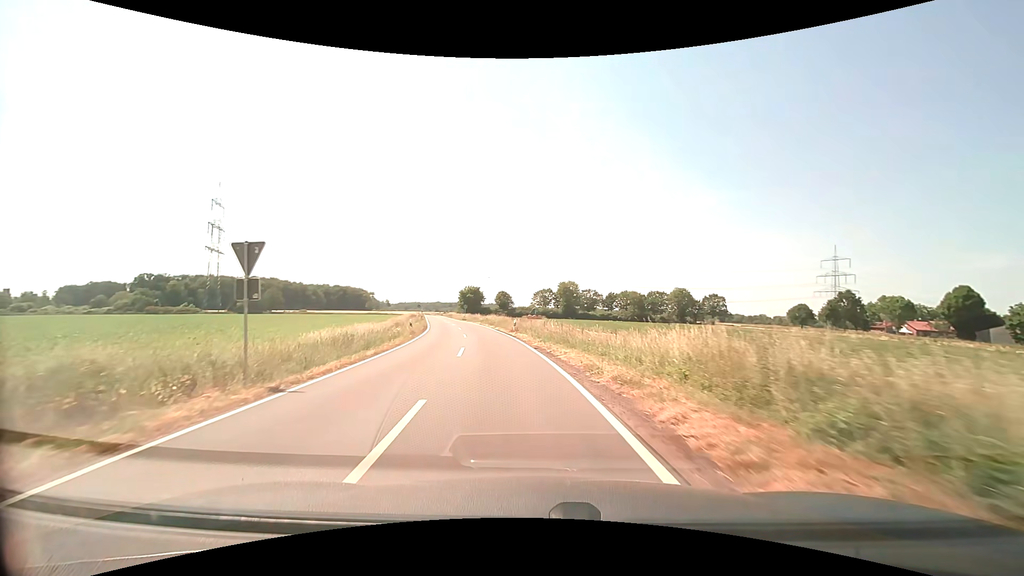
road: secondary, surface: asphalt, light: Day
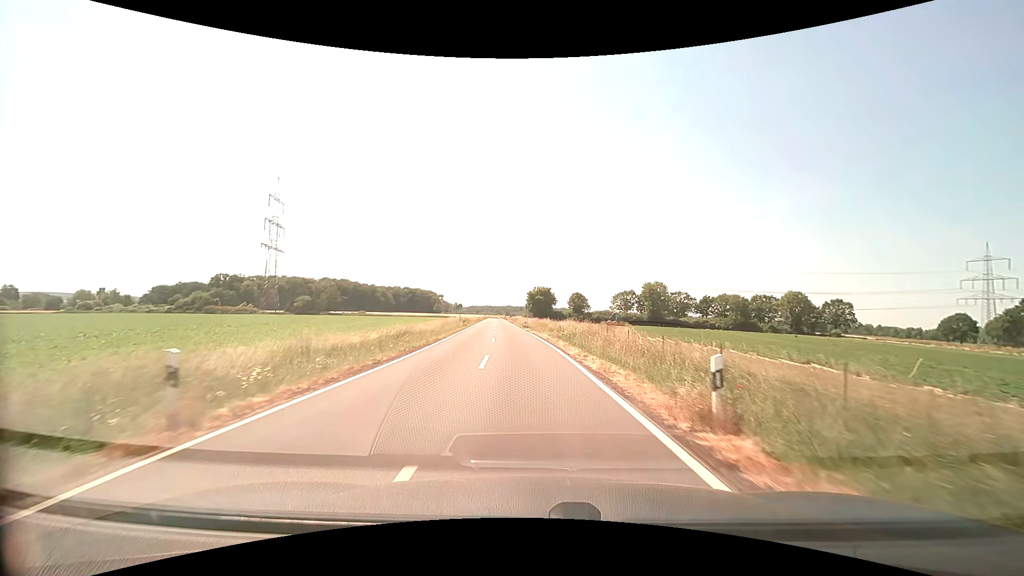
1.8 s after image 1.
(-2.7, +27.3) m; -9°
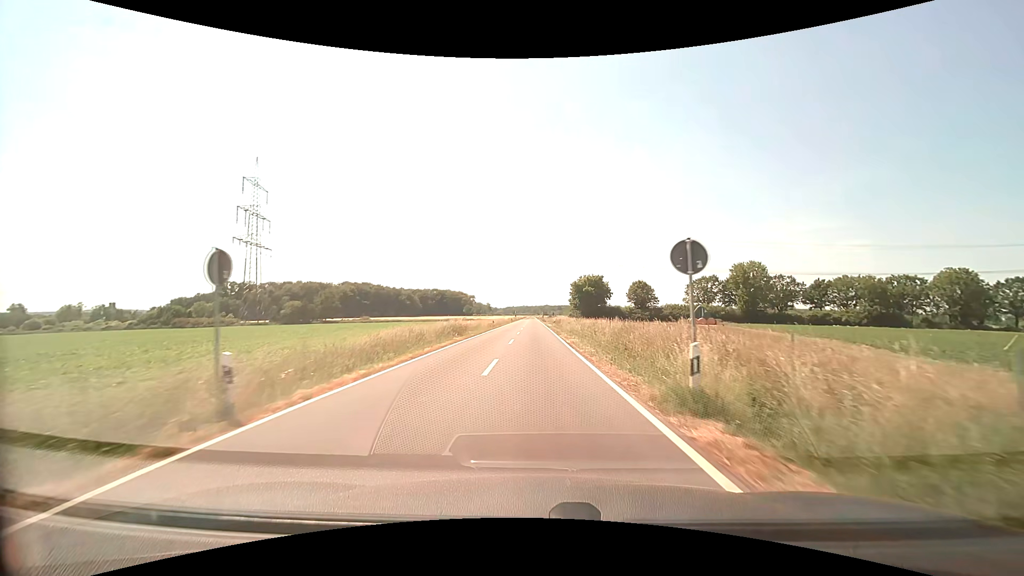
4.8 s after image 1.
(-2.6, +49.7) m; -4°
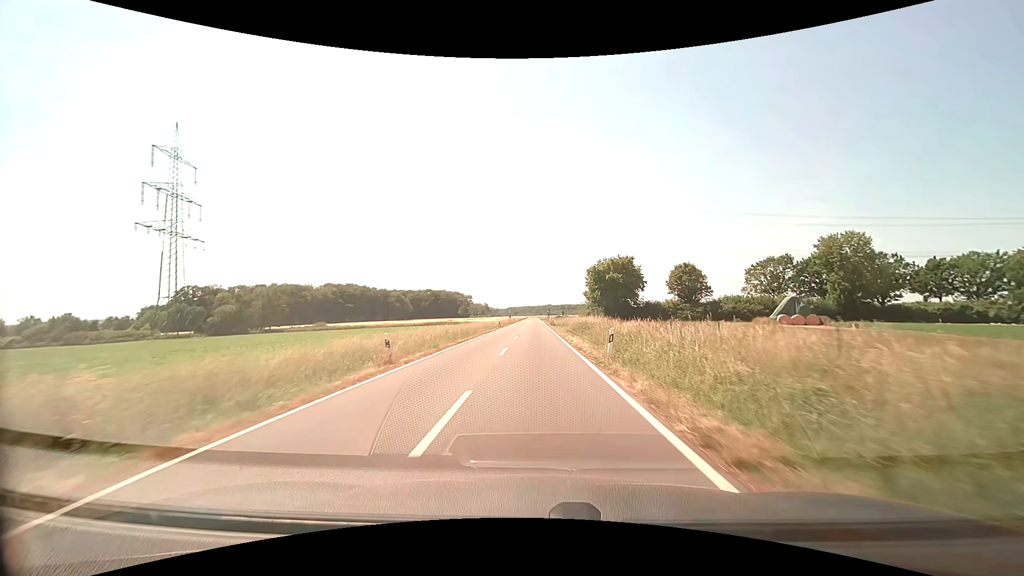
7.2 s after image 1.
(-0.1, +42.2) m; 0°
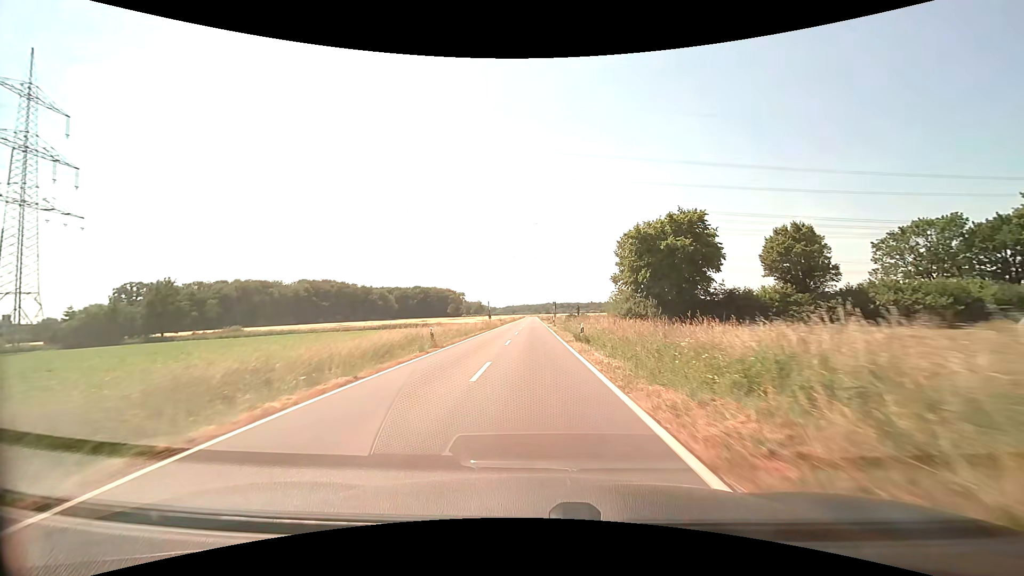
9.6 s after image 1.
(+0.1, +42.8) m; 0°
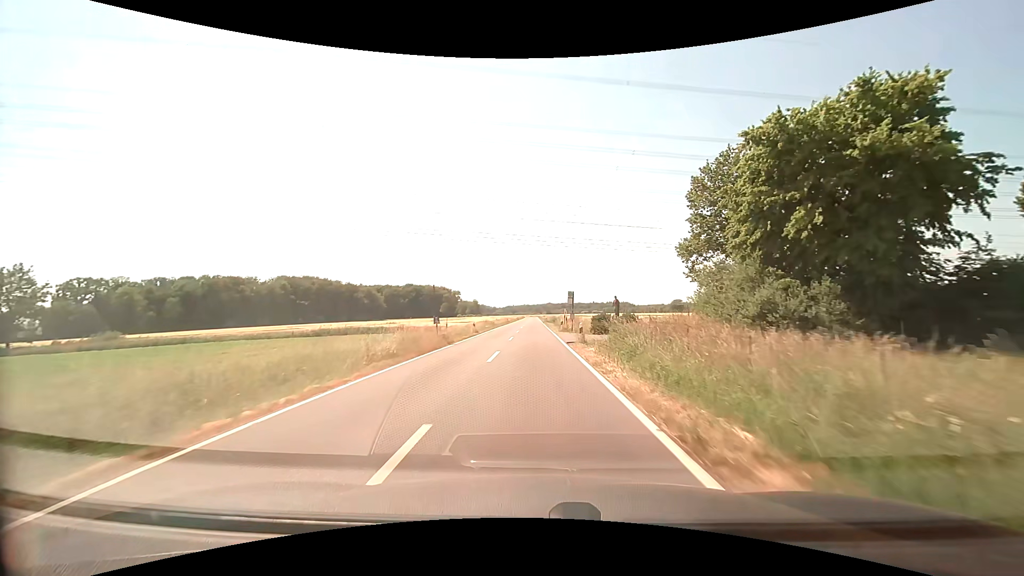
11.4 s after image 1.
(-0.1, +32.0) m; 0°
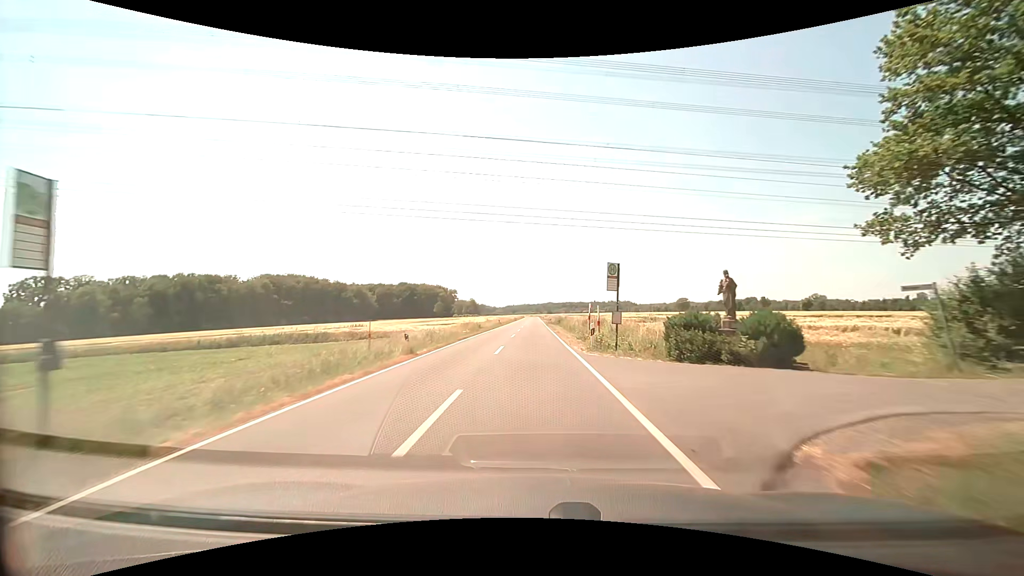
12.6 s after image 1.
(0.0, +21.2) m; 0°
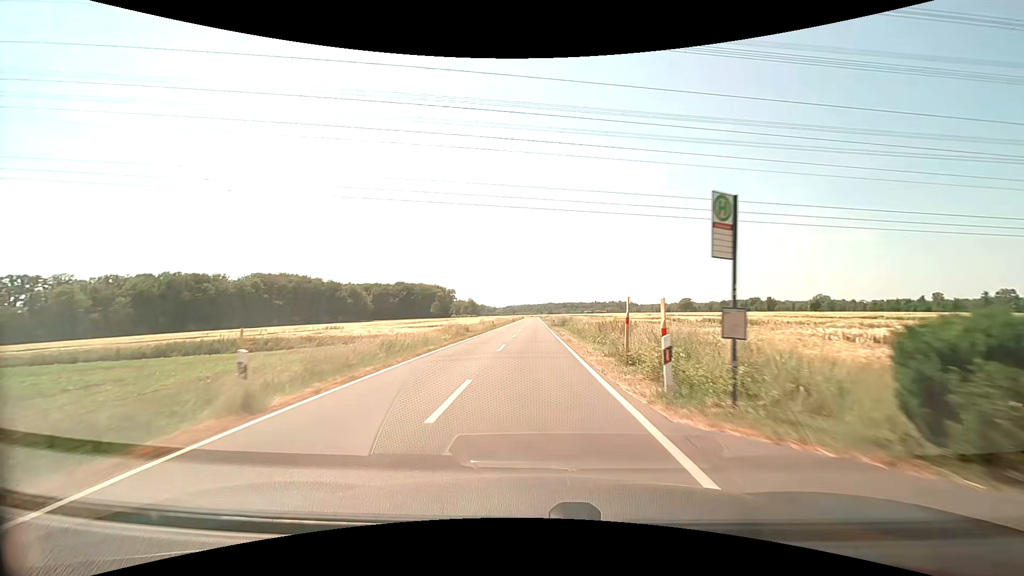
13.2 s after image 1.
(0.0, +10.6) m; 0°
(0, +10) (0, +20) (0, +30) (0, +40) (0, +50) (0, +60) (0, +70) (0, +80) (0, +90) (0, +100) m
